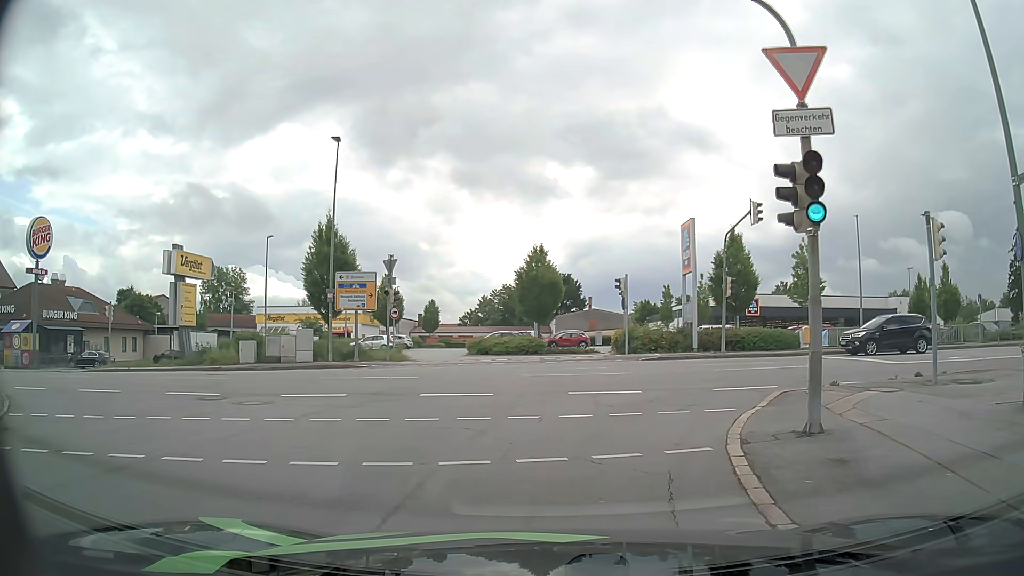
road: residential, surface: asphalt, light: Day
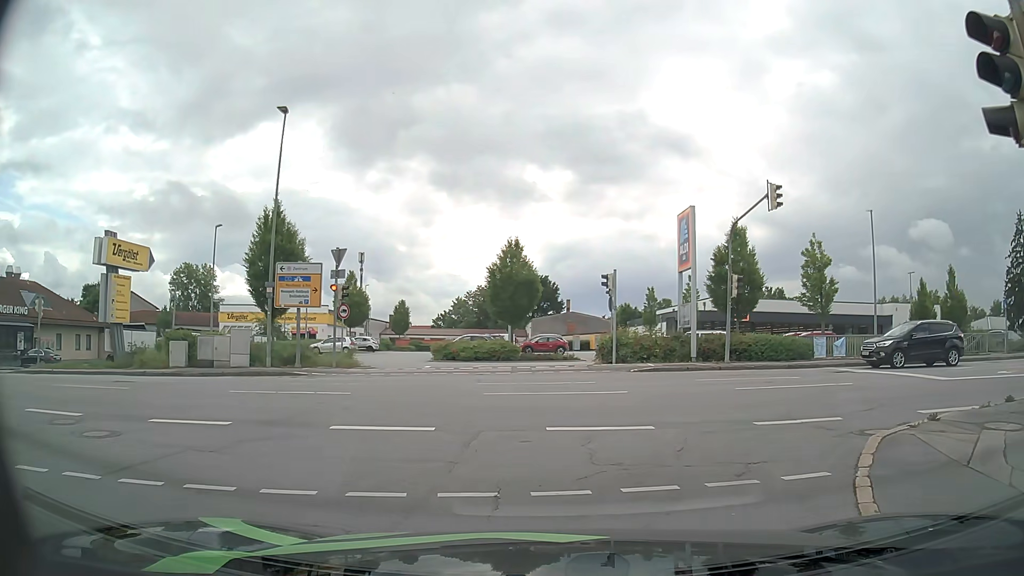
(0.0, +4.6) m; +2°
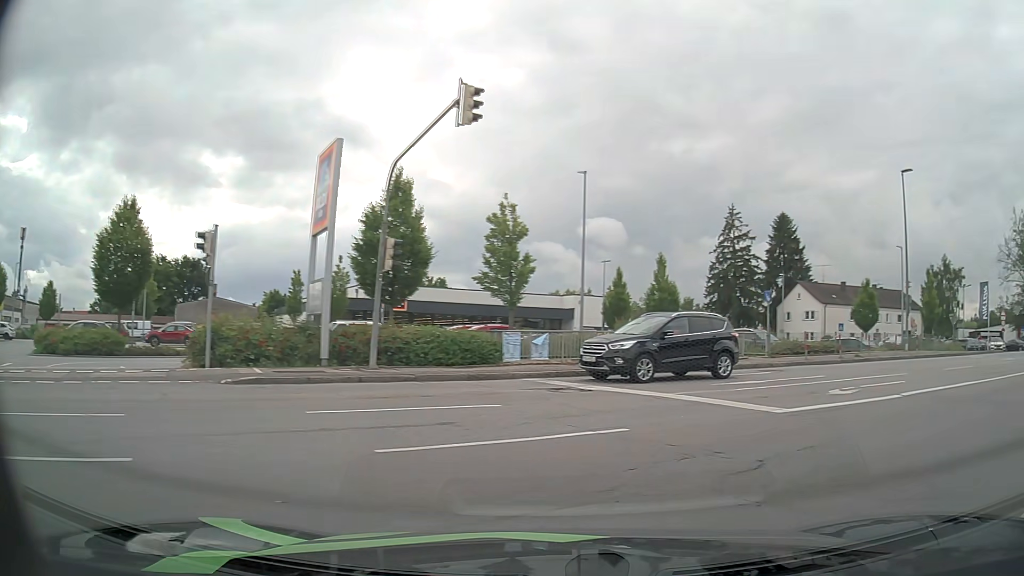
(+1.6, +8.7) m; +28°
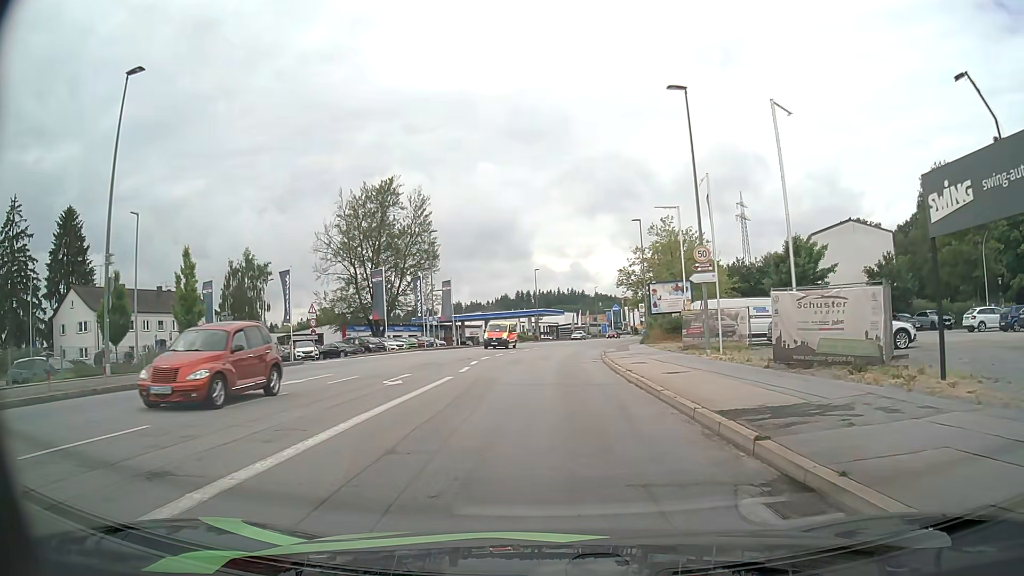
(+11.0, +13.1) m; +59°
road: tertiary
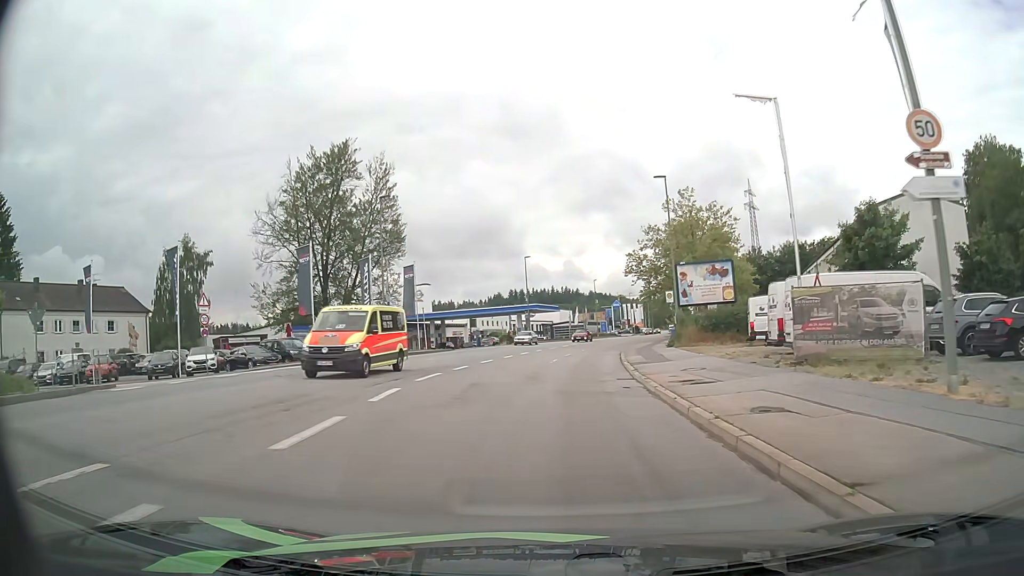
(+0.1, +16.1) m; +1°
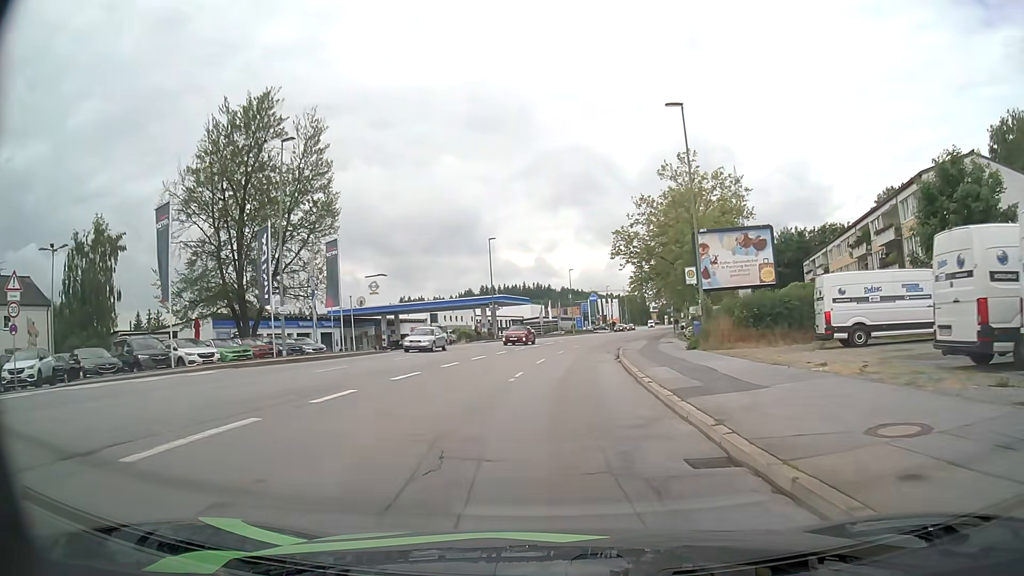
(+0.3, +13.3) m; +3°
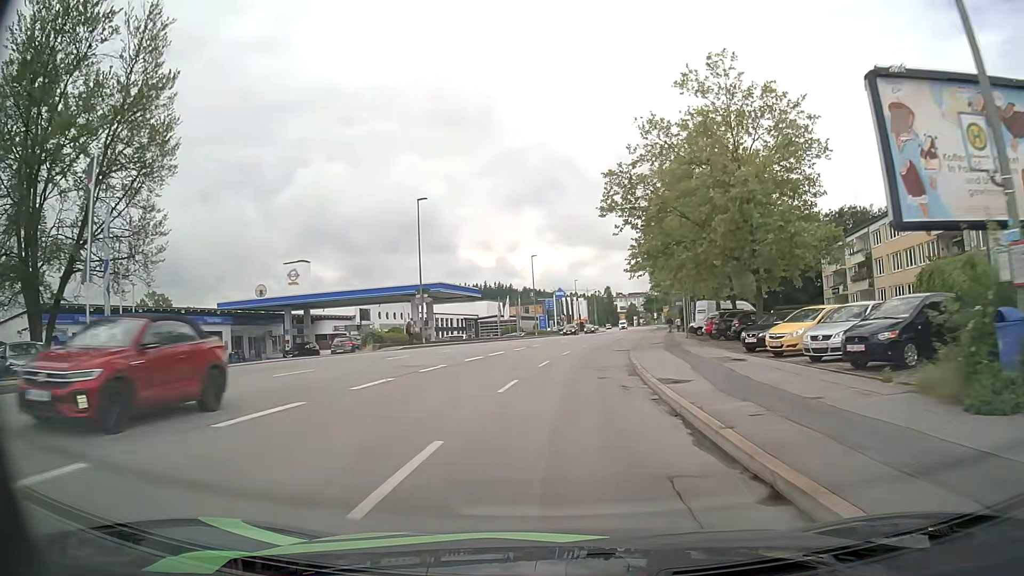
(+0.5, +21.3) m; +3°
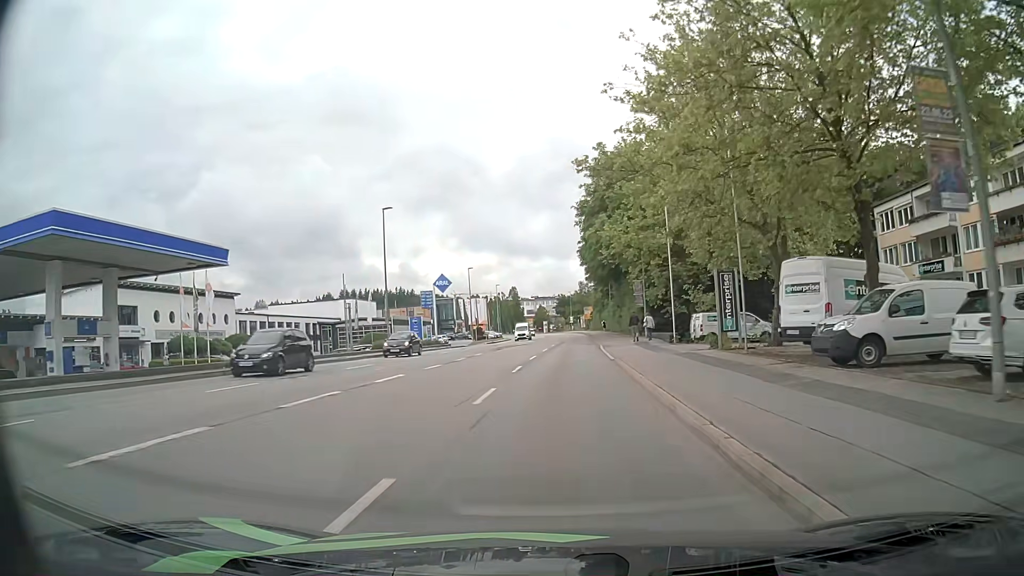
(+2.7, +38.0) m; +8°
(0, +10) (0, +20) (+1, +30) (+1, +40) (+2, +50) (+2, +60) (+3, +70) (+3, +80) (+3, +90) (+4, +100) m
